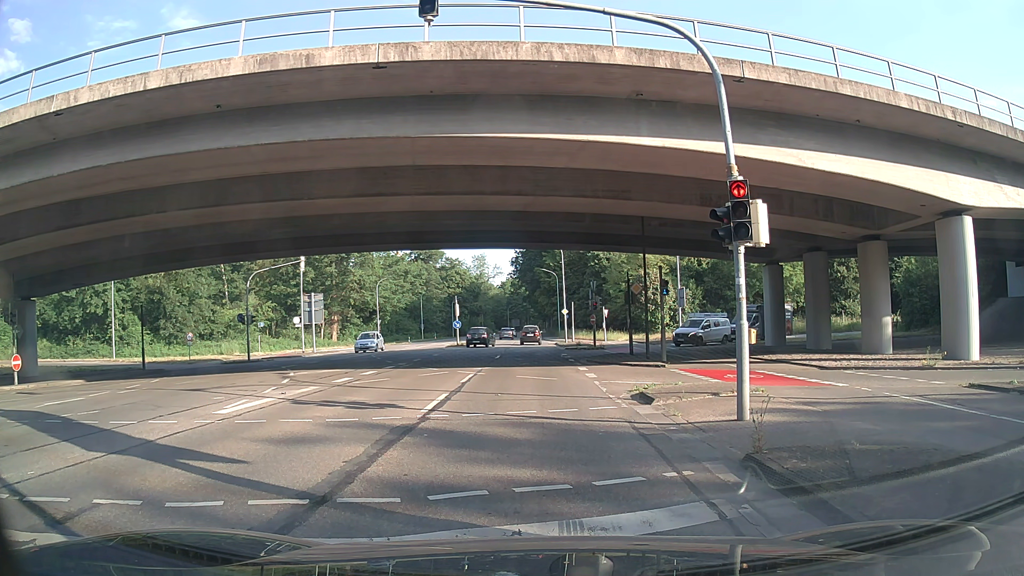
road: secondary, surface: asphalt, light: Day
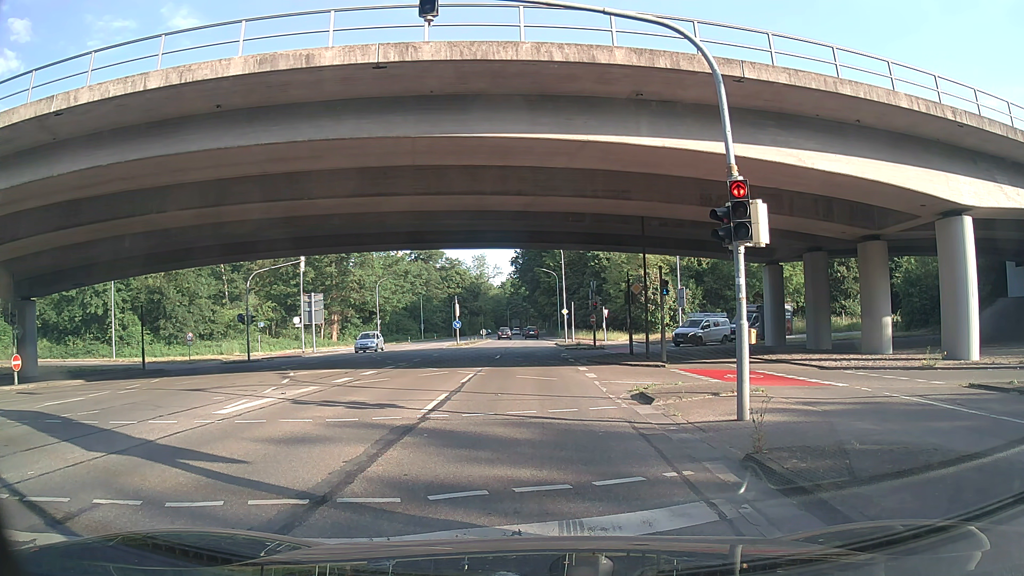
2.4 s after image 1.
(0.0, 0.0) m; 0°
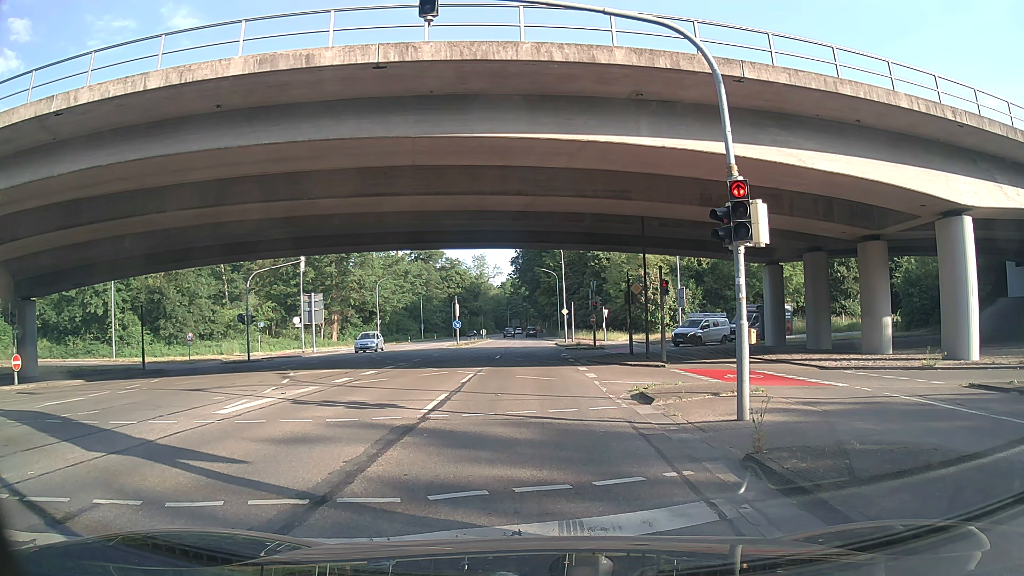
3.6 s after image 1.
(0.0, 0.0) m; 0°
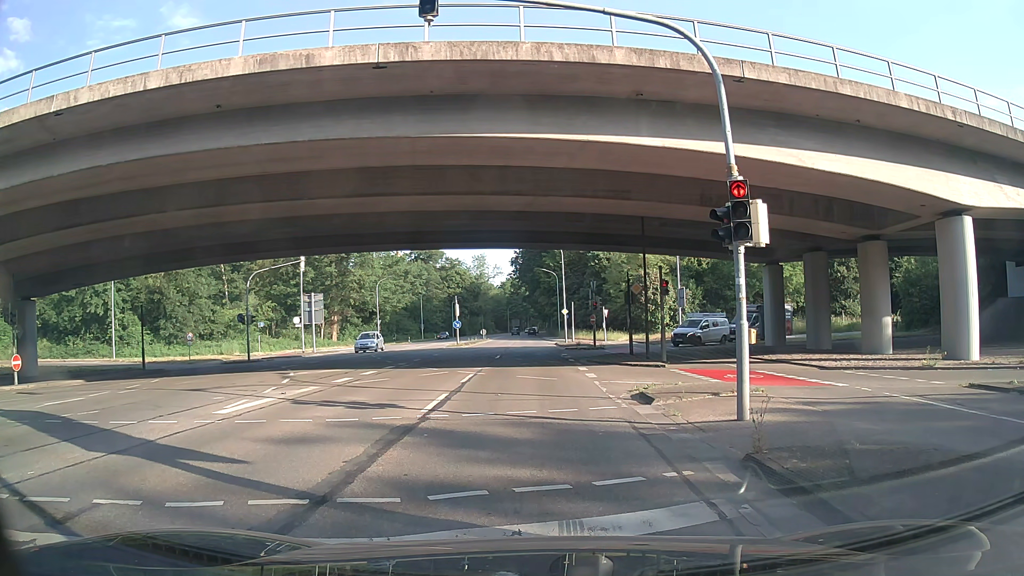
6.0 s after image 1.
(0.0, 0.0) m; 0°
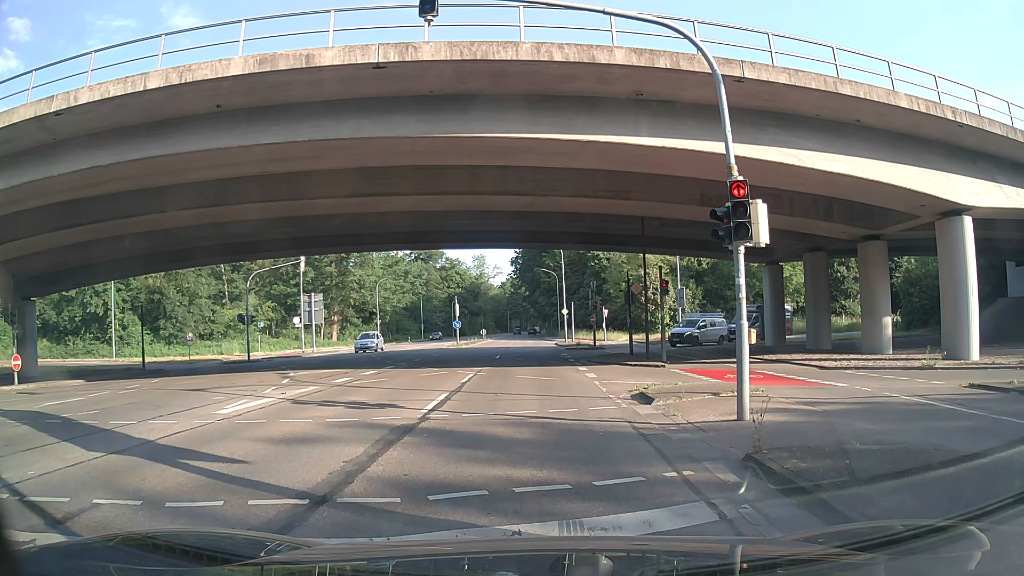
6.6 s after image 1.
(0.0, 0.0) m; 0°
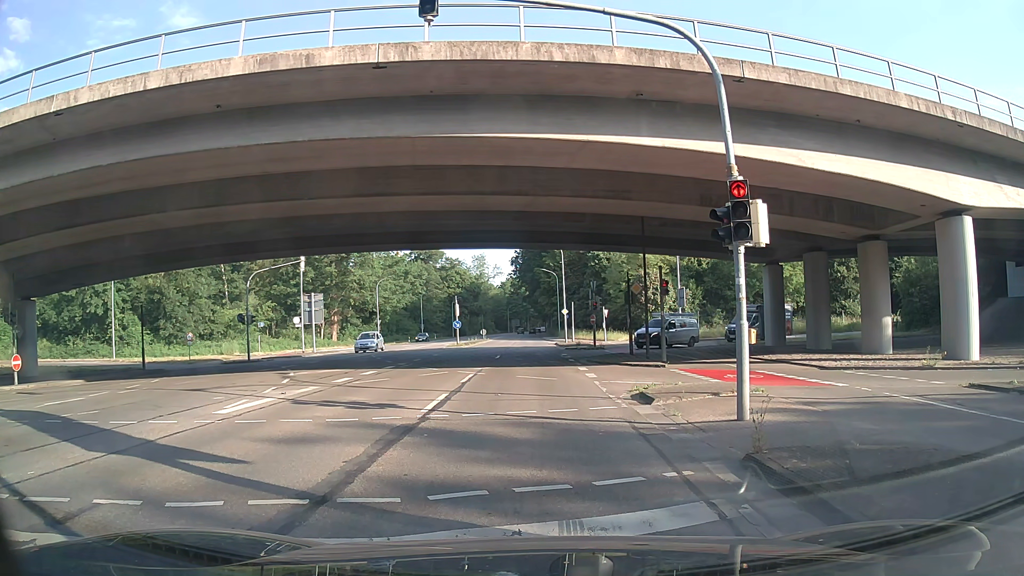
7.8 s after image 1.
(0.0, 0.0) m; 0°
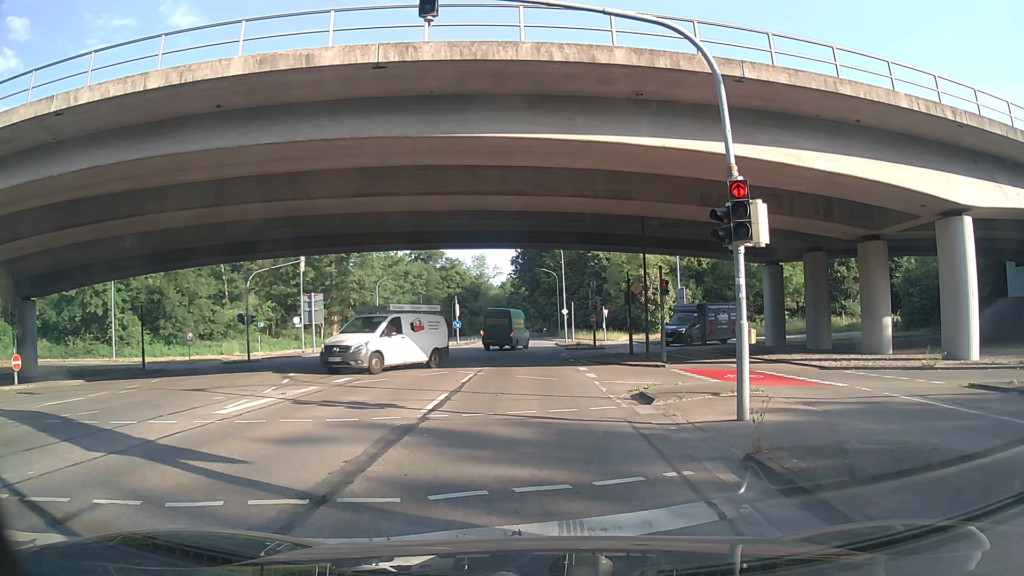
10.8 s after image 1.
(0.0, 0.0) m; 0°
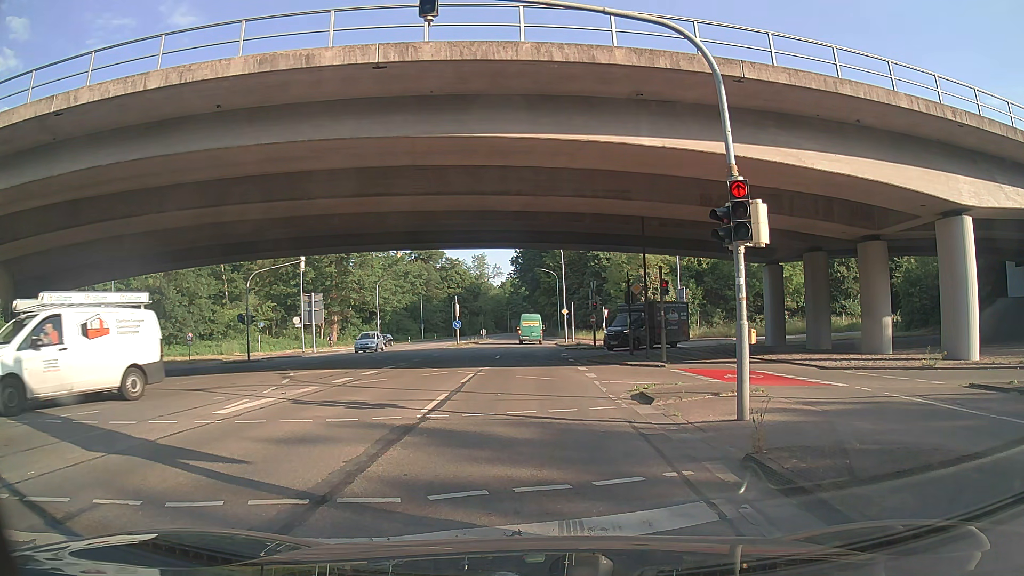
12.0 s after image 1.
(0.0, 0.0) m; 0°
(0, +10) (+1, +20) (+1, +30) (+1, +40) (+1, +50) (+1, +60) (+2, +70) (+2, +80) (+3, +90) (+3, +100) m
